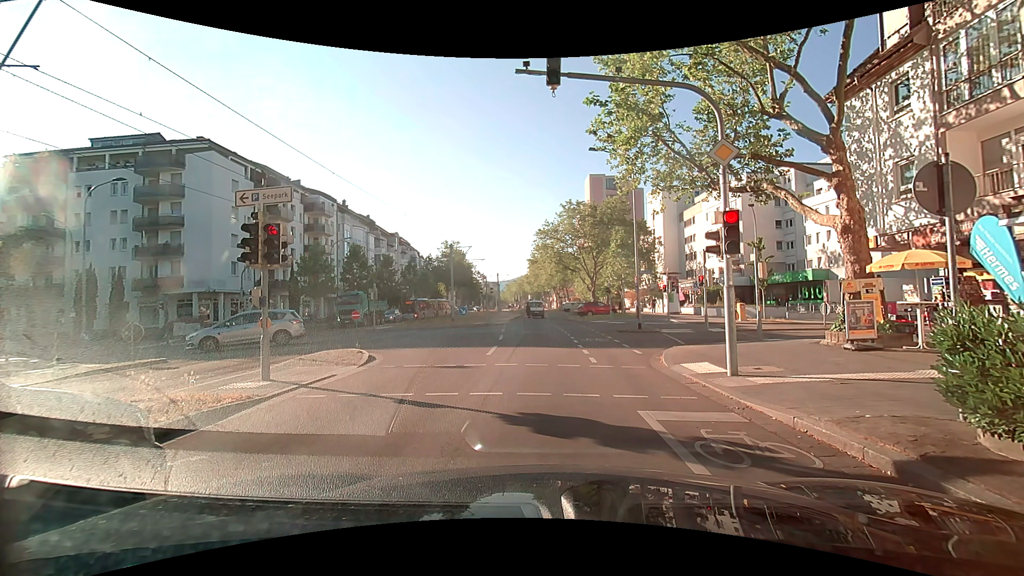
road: tertiary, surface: asphalt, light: Day
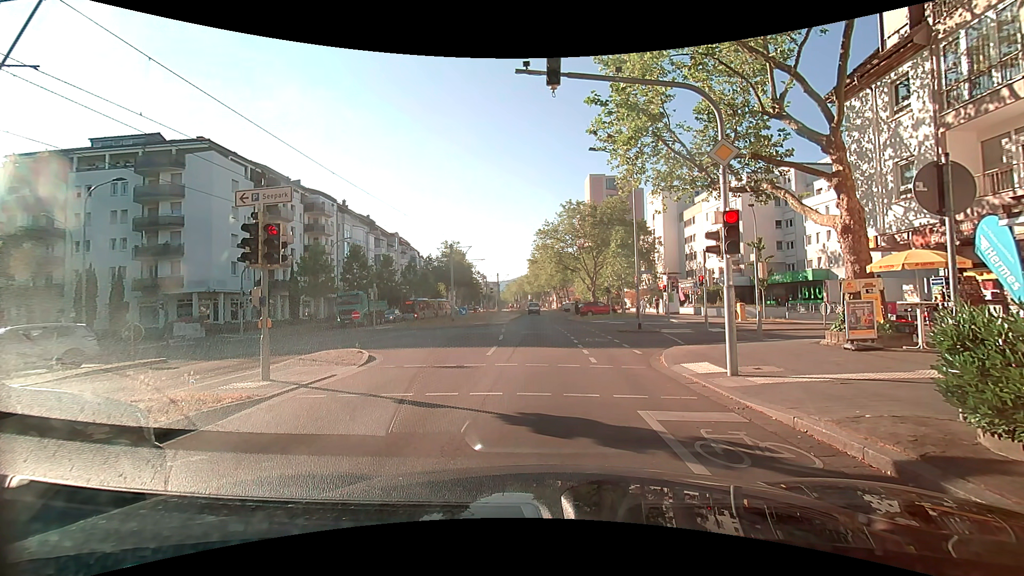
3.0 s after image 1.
(0.0, 0.0) m; 0°
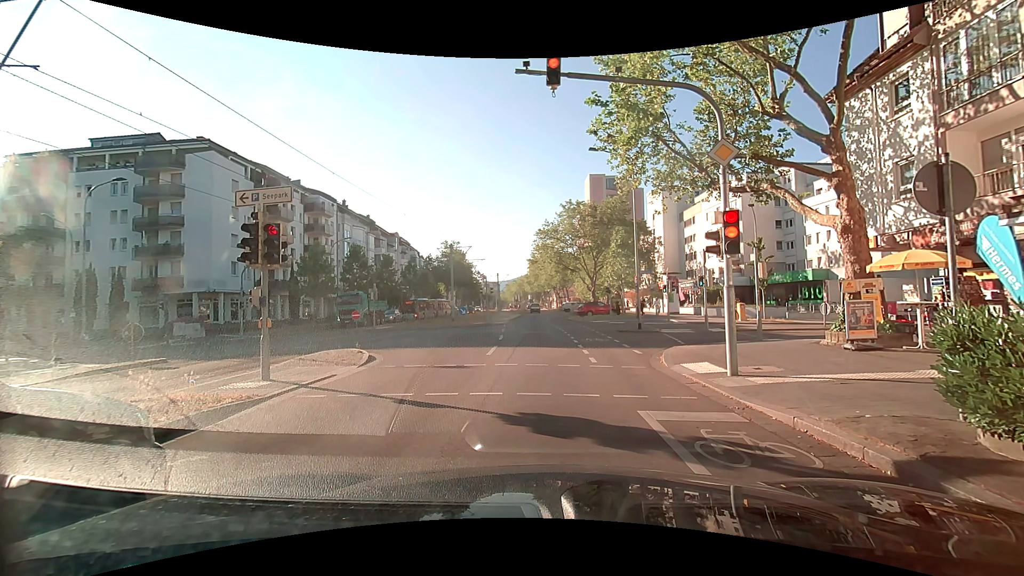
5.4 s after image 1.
(0.0, 0.0) m; 0°
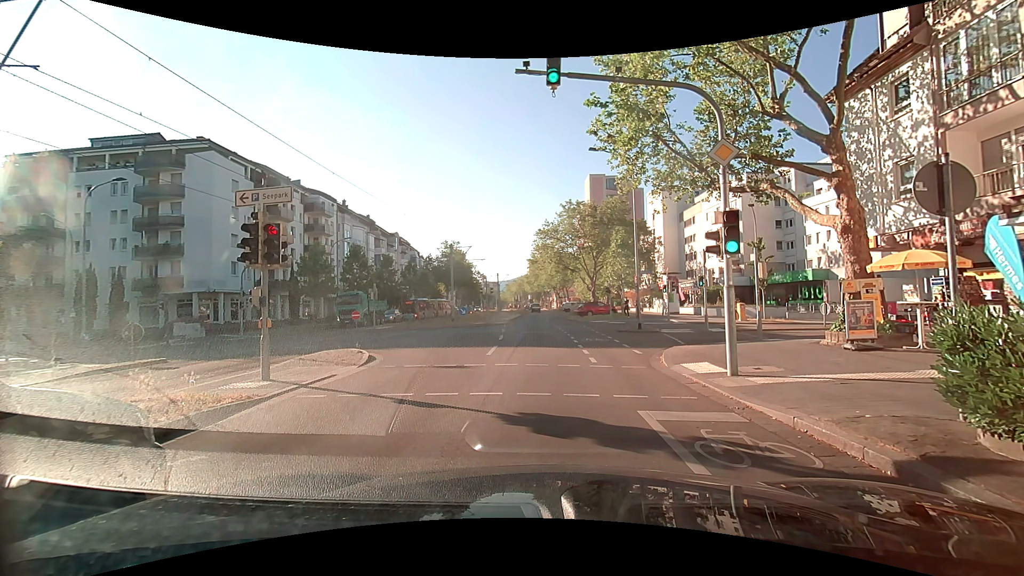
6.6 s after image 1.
(0.0, 0.0) m; 0°
